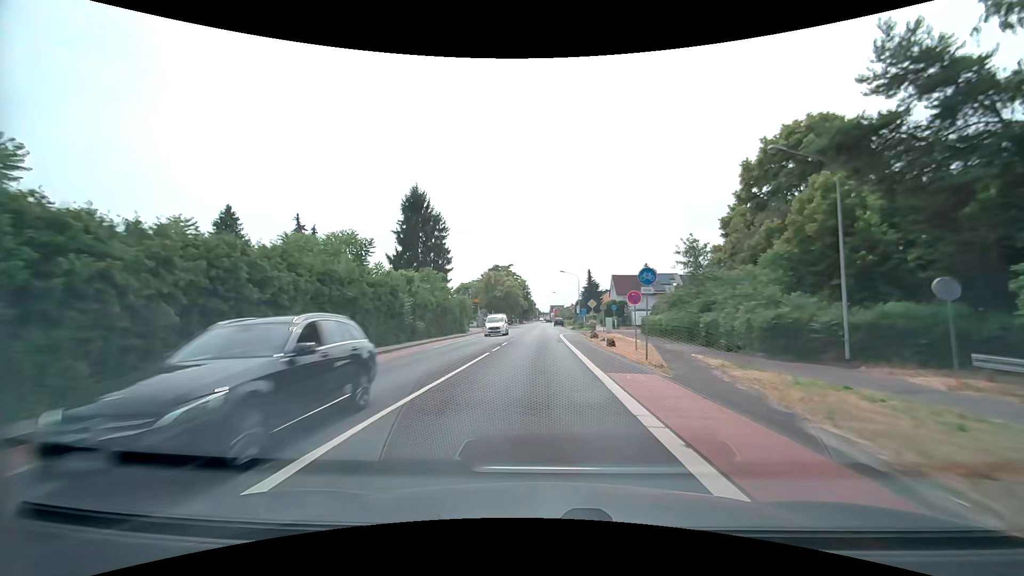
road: tertiary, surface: asphalt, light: Day
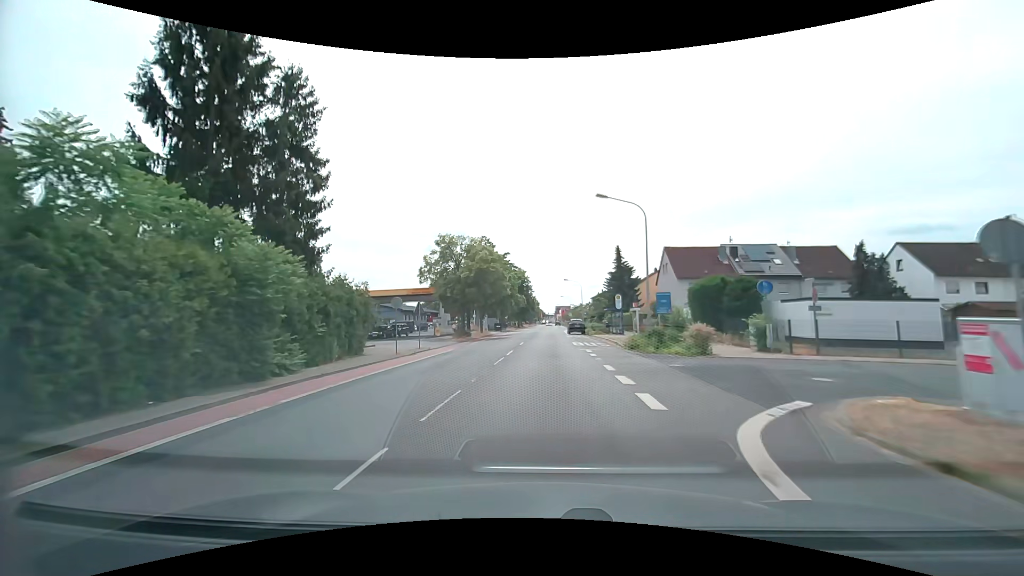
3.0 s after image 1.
(-0.1, +40.6) m; 0°
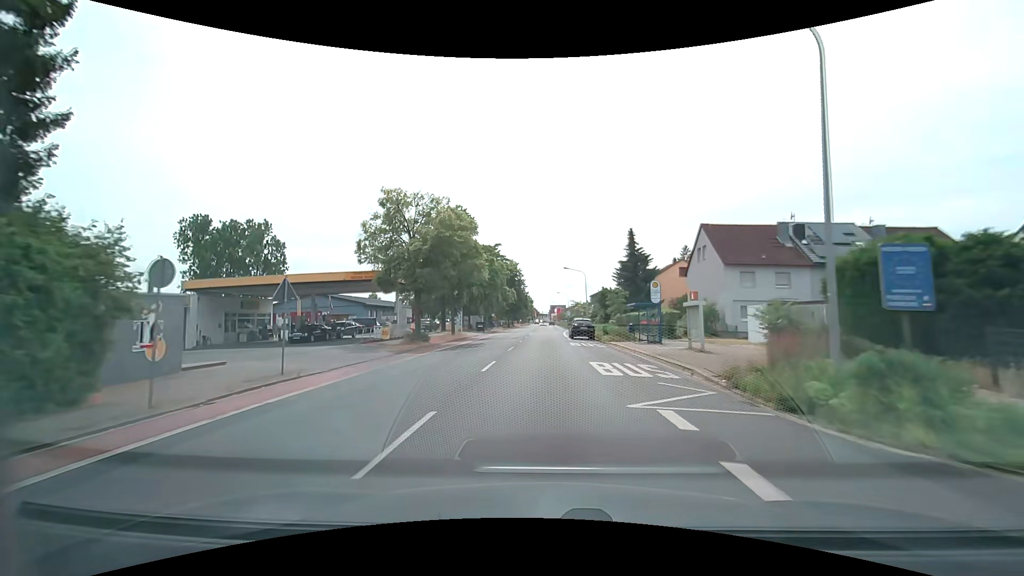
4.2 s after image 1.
(+0.1, +15.8) m; +1°
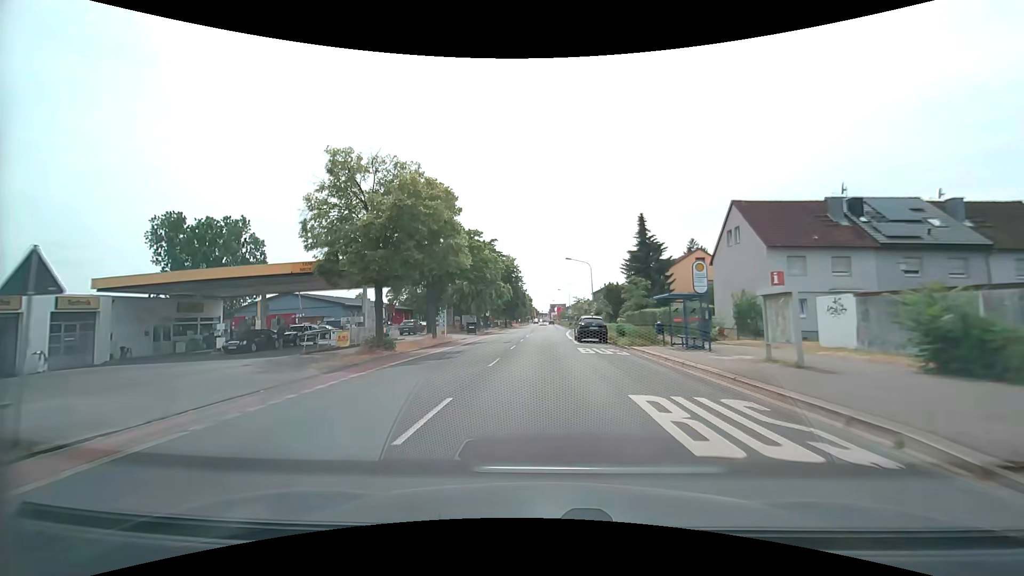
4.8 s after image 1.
(0.0, +7.8) m; 0°
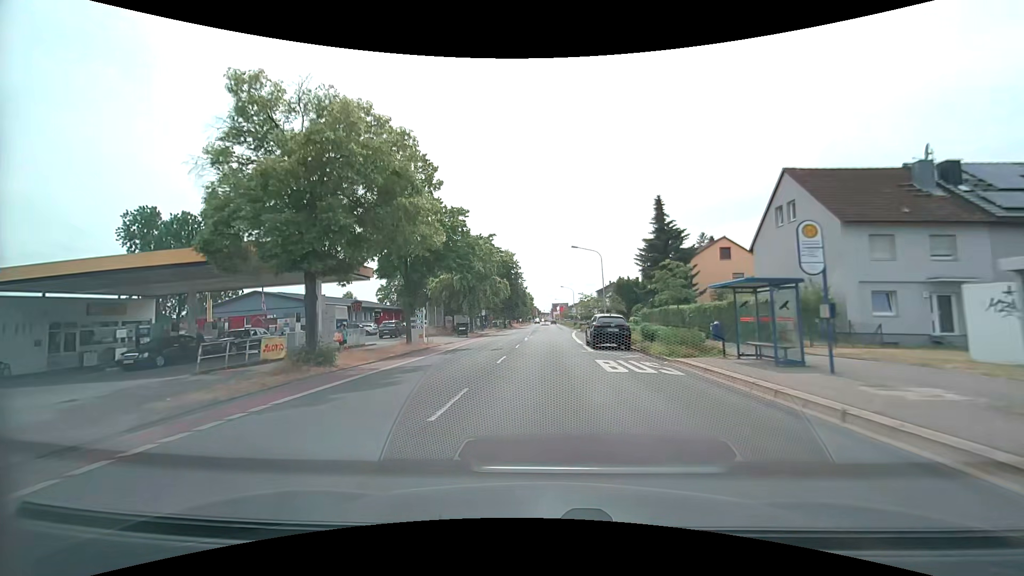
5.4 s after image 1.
(-0.1, +7.7) m; 0°
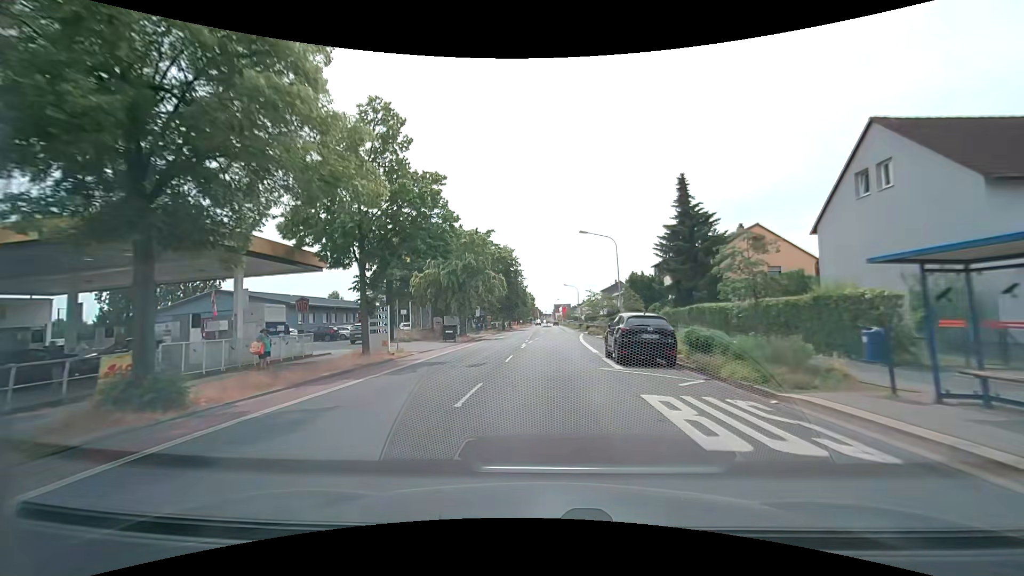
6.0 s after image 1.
(0.0, +7.7) m; 0°
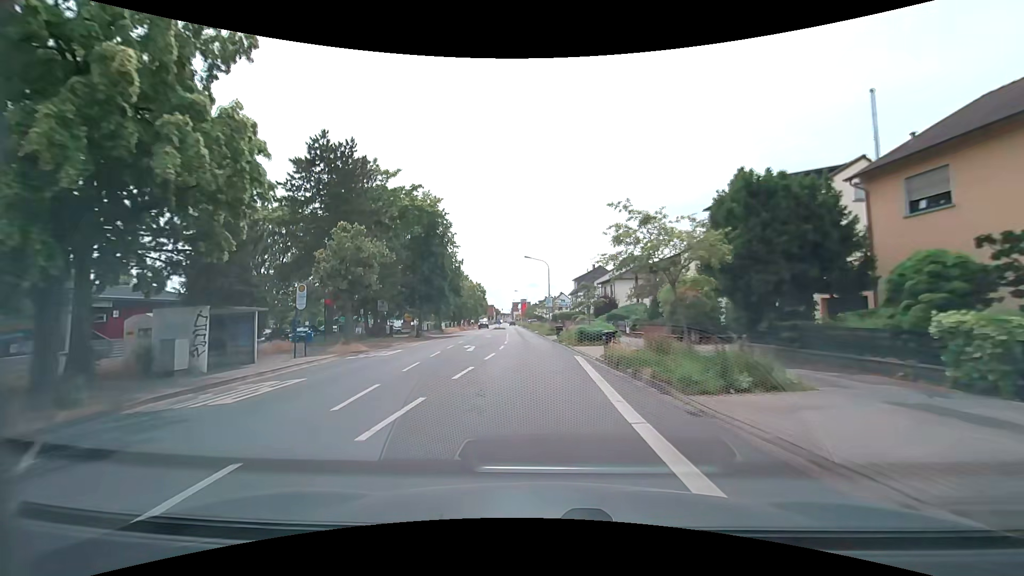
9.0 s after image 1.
(+1.1, +37.5) m; +4°
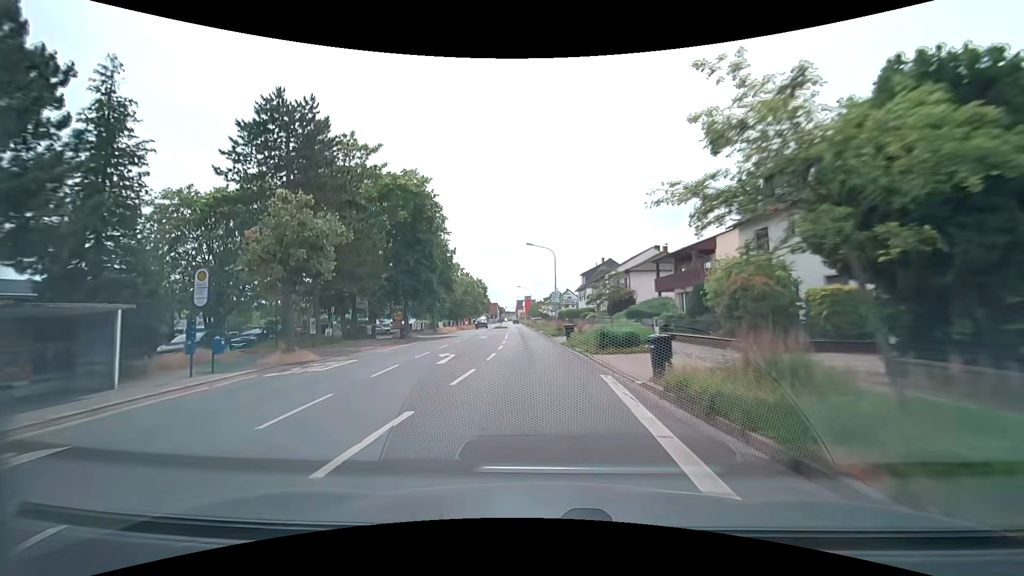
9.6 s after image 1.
(0.0, +7.3) m; 0°
